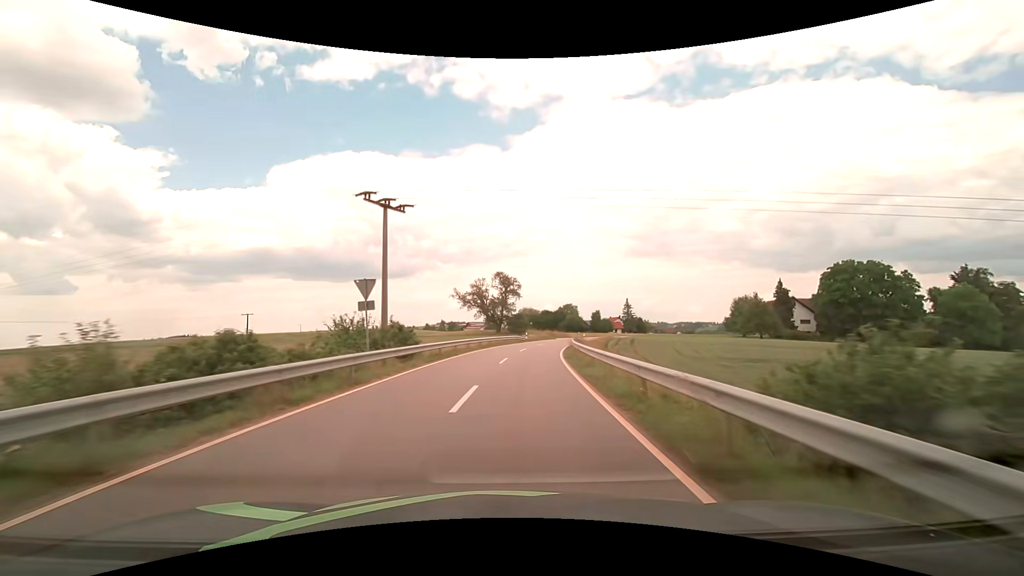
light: Day
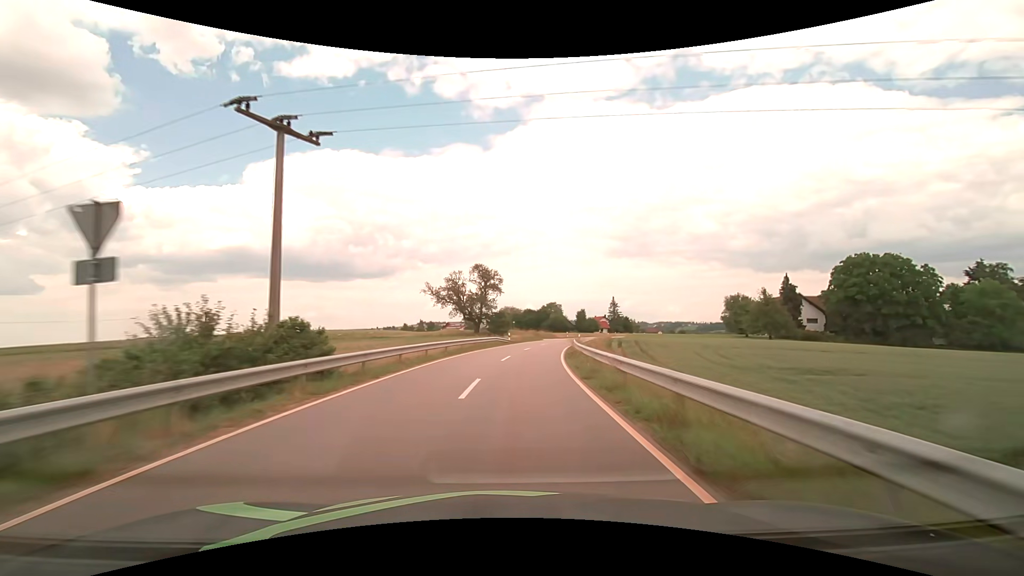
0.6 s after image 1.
(+0.2, +10.7) m; +2°
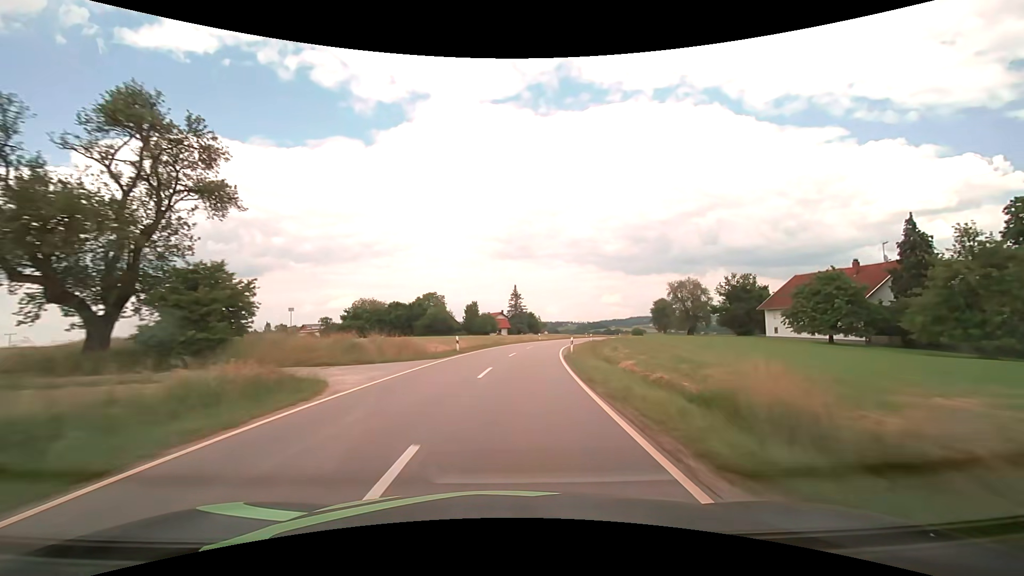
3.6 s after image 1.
(+6.1, +56.3) m; +13°
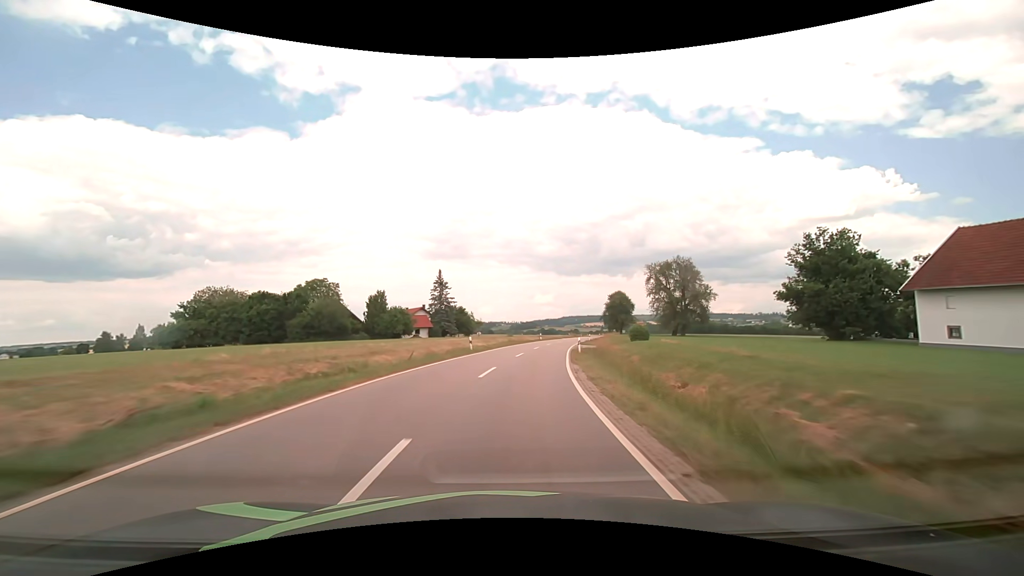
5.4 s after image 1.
(+2.5, +36.1) m; +8°
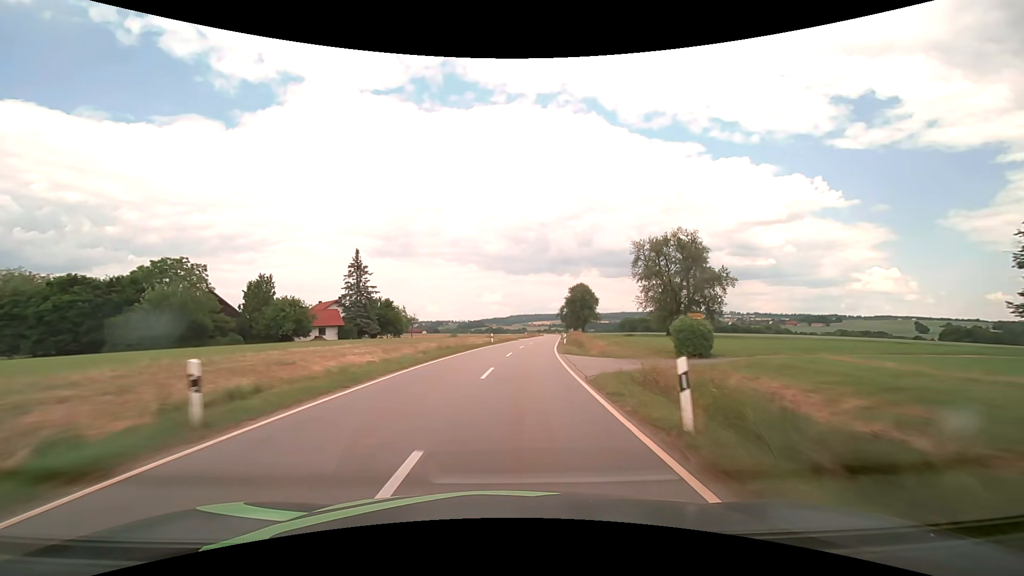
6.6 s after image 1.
(+1.3, +24.9) m; +6°
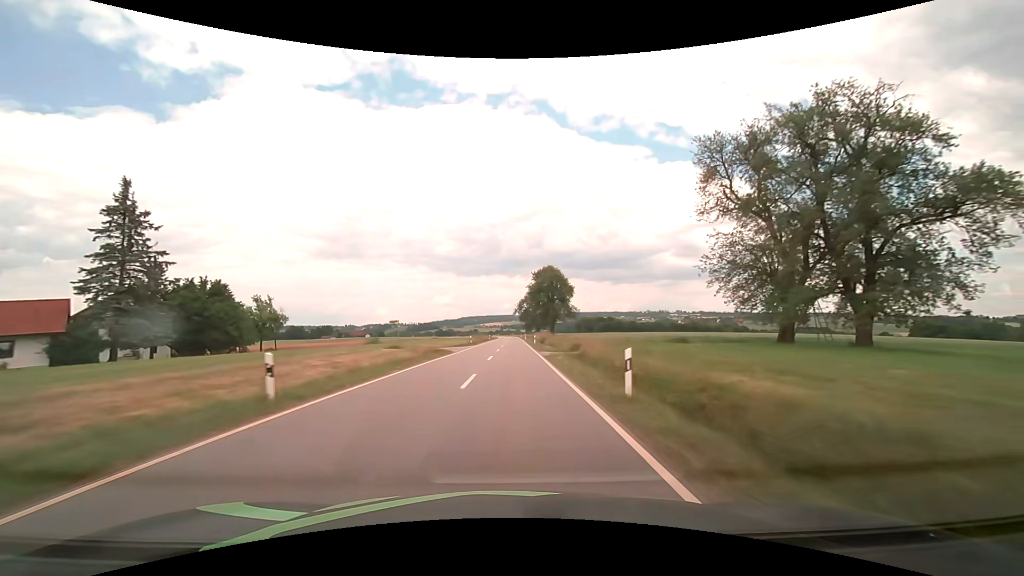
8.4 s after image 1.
(+2.3, +38.6) m; +6°
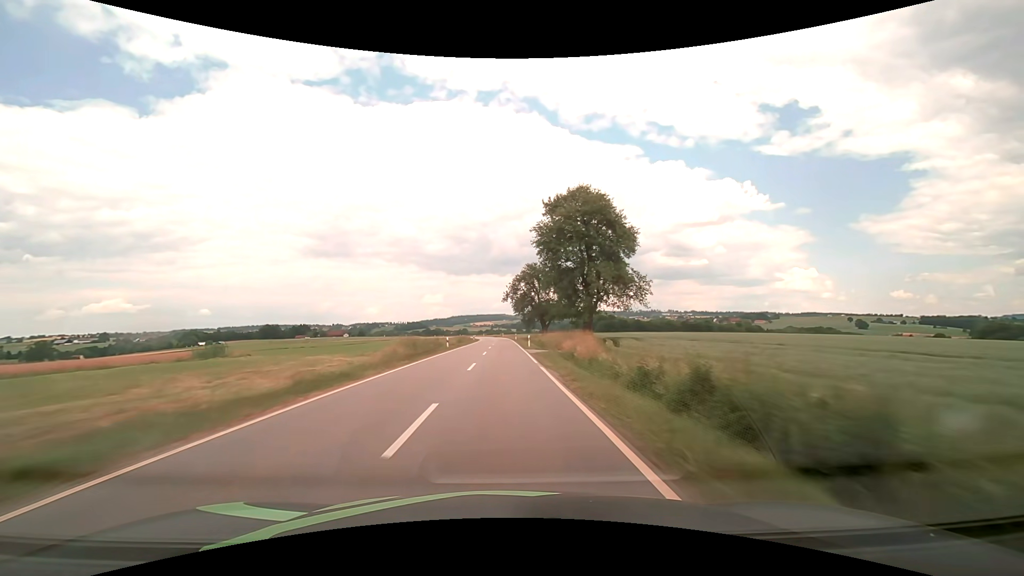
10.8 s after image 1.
(+1.0, +55.3) m; +1°
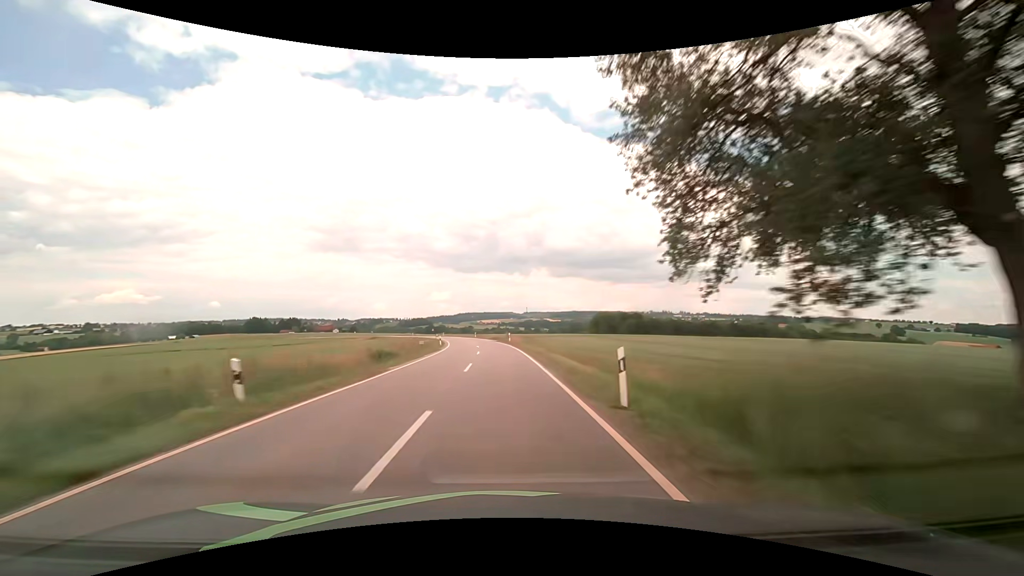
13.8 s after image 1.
(-0.6, +74.5) m; -1°
(0, +10) (0, +20) (-1, +30) (-1, +40) (-2, +50) (-3, +60) (-4, +70) (-6, +80) (-7, +90) (-9, +99) m
